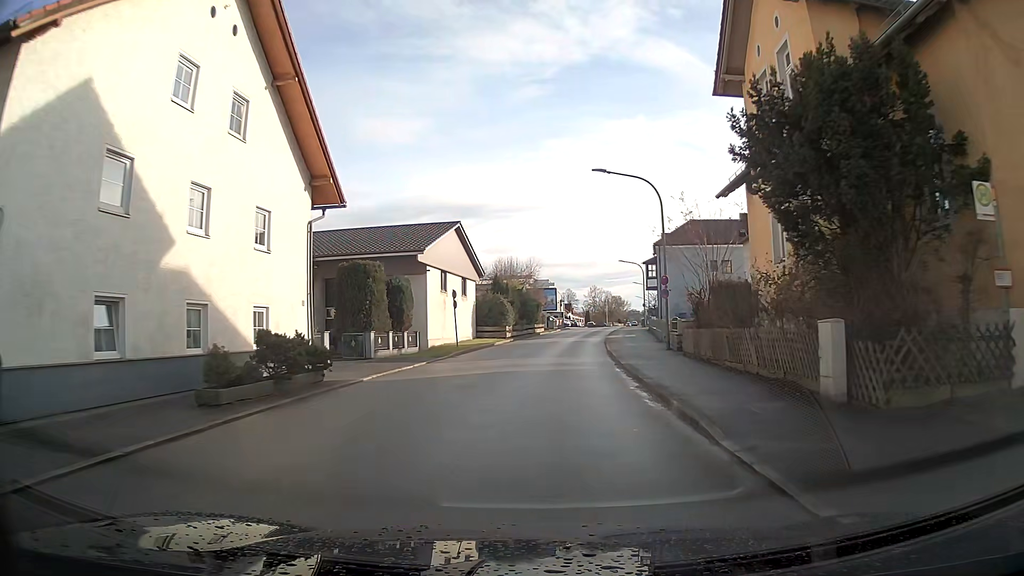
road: unclassified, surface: asphalt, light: Day
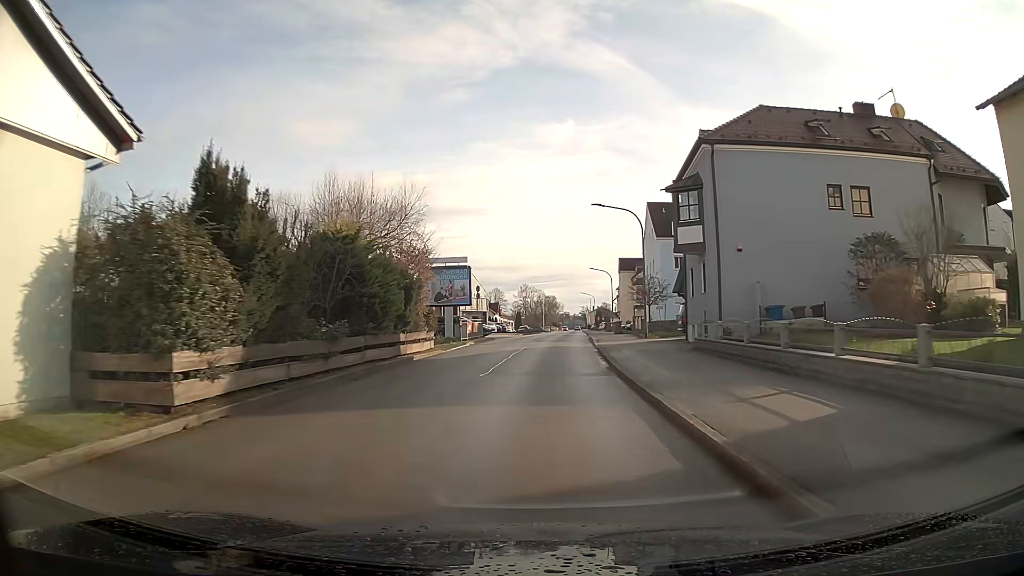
(+1.9, +37.7) m; +6°
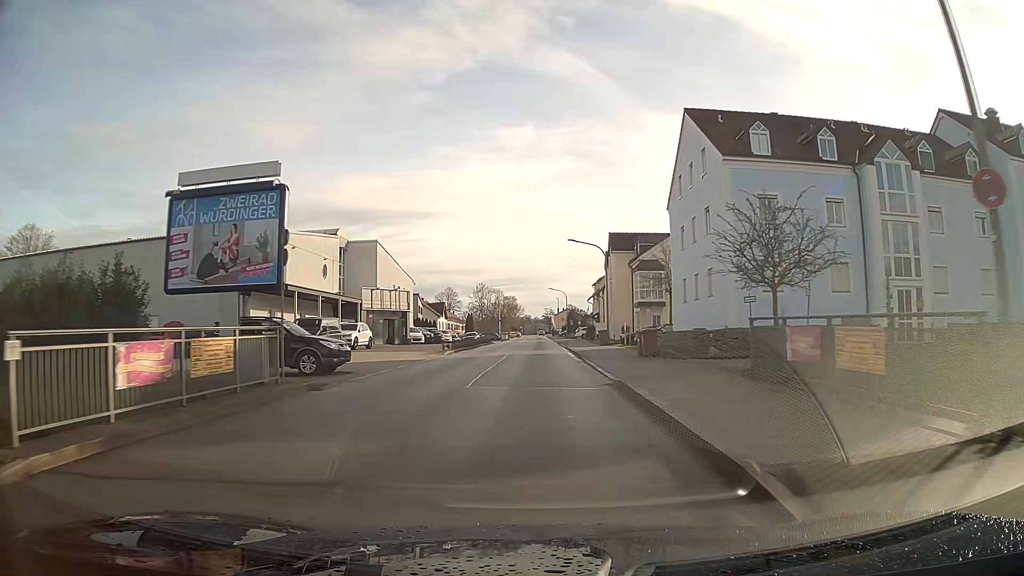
(+0.9, +31.1) m; +3°
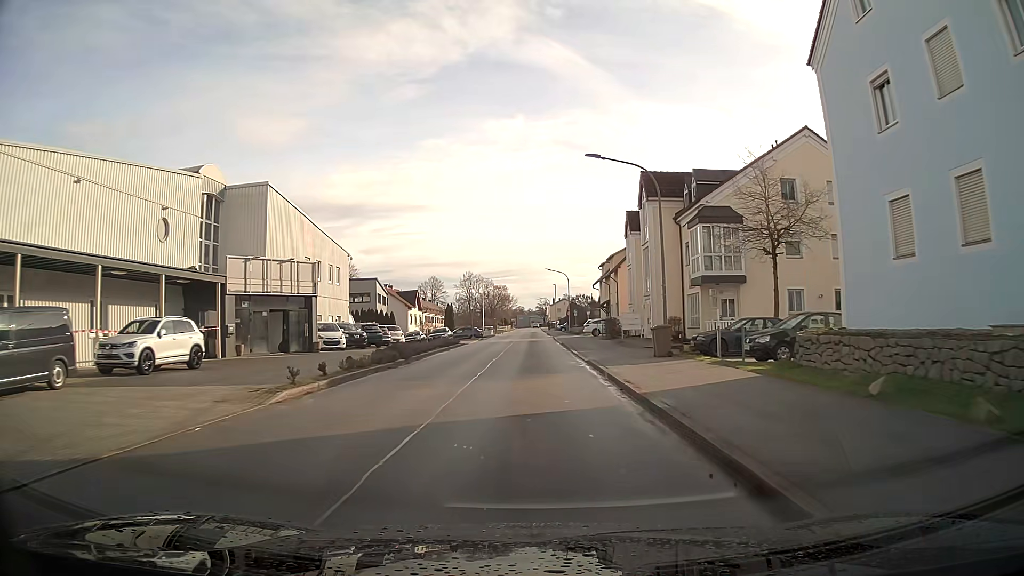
(+0.1, +23.1) m; 0°
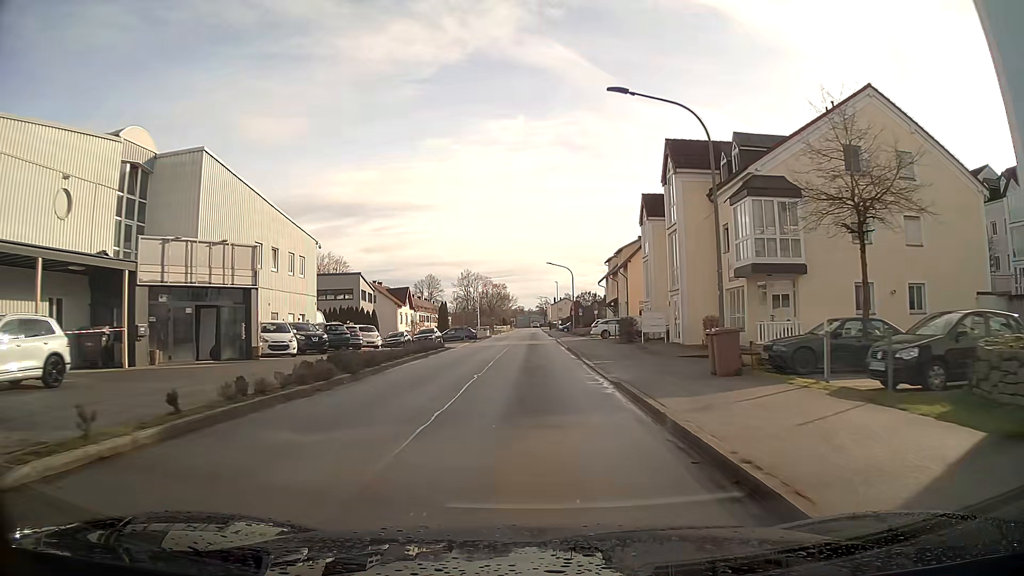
(0.0, +7.7) m; 0°
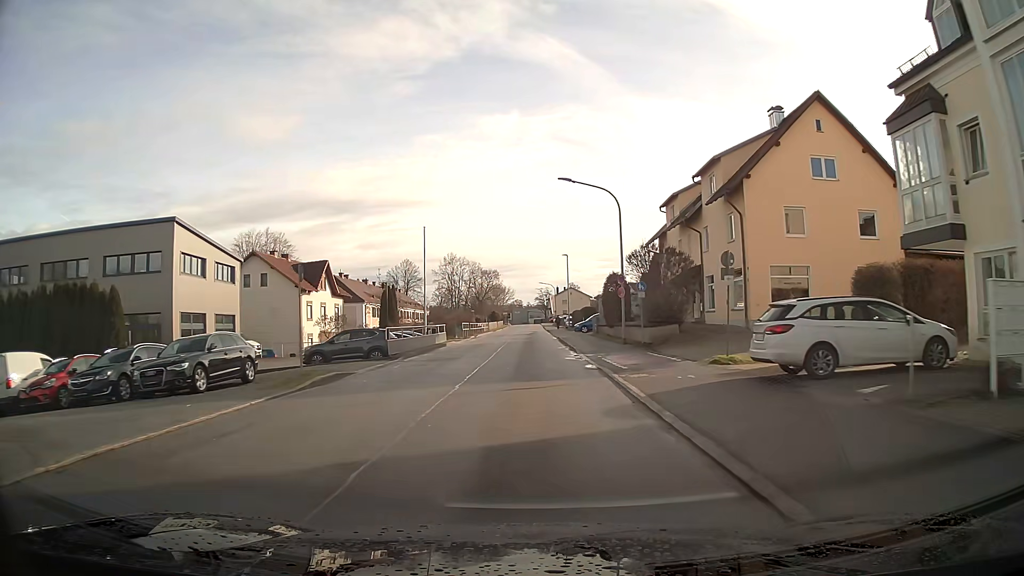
(0.0, +38.5) m; 0°
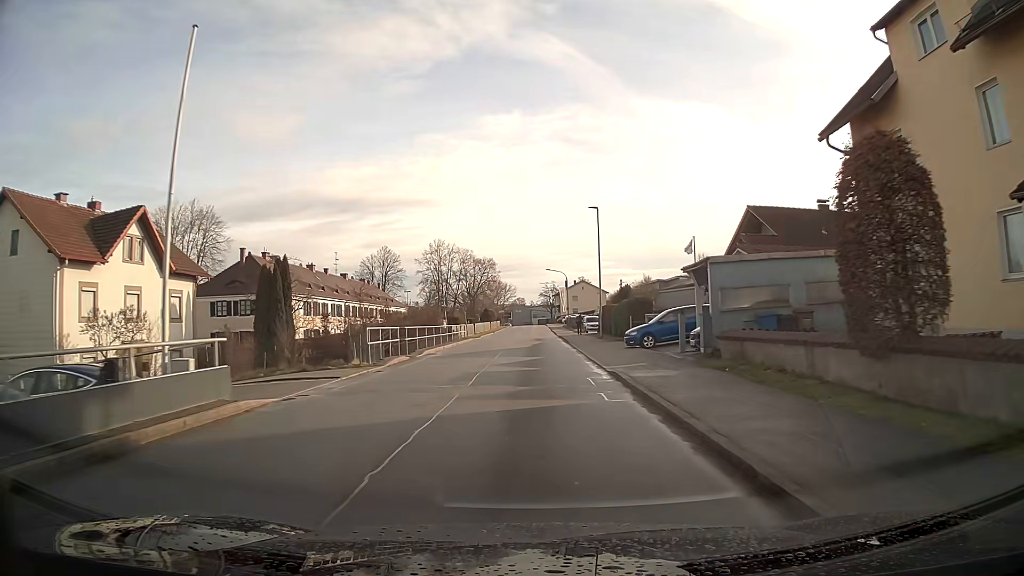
(-0.1, +31.0) m; 0°
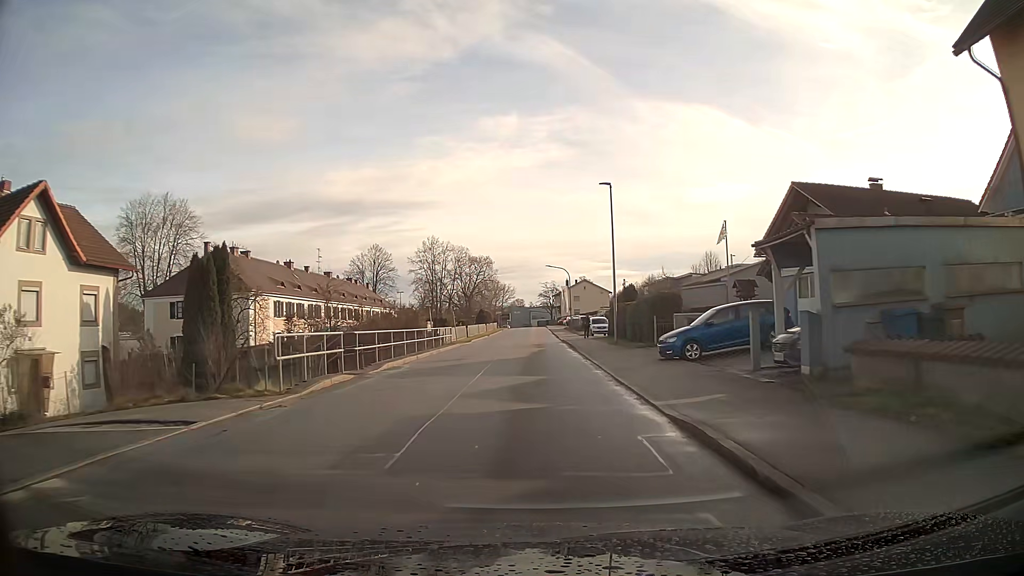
(0.0, +7.8) m; 0°
